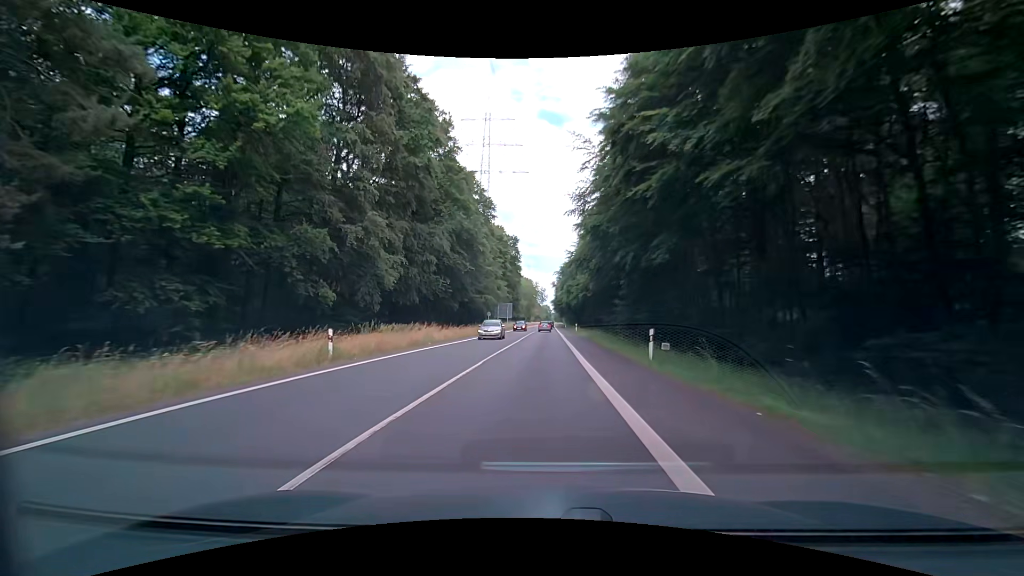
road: secondary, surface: asphalt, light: Day
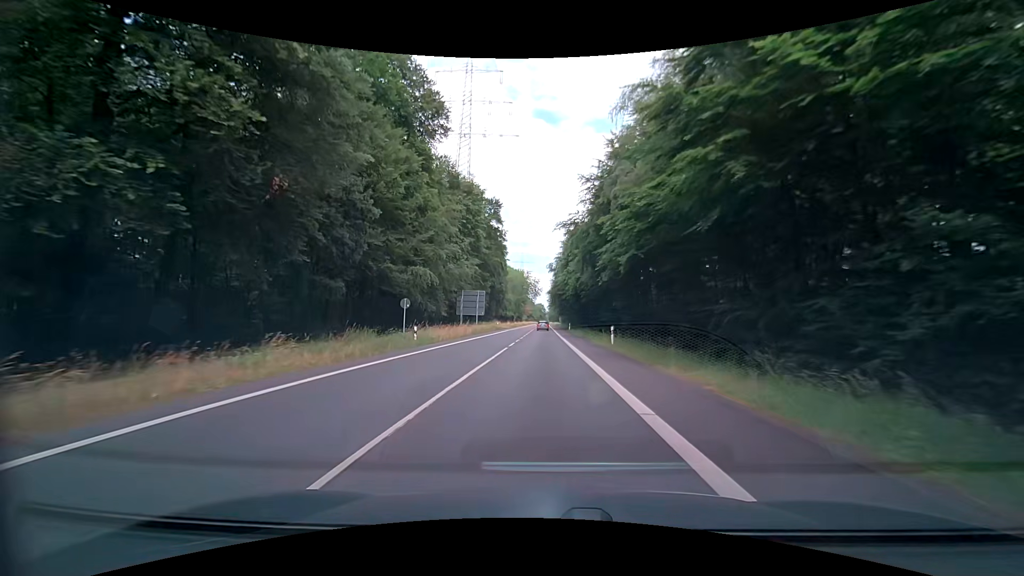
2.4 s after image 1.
(+0.4, +40.5) m; +1°
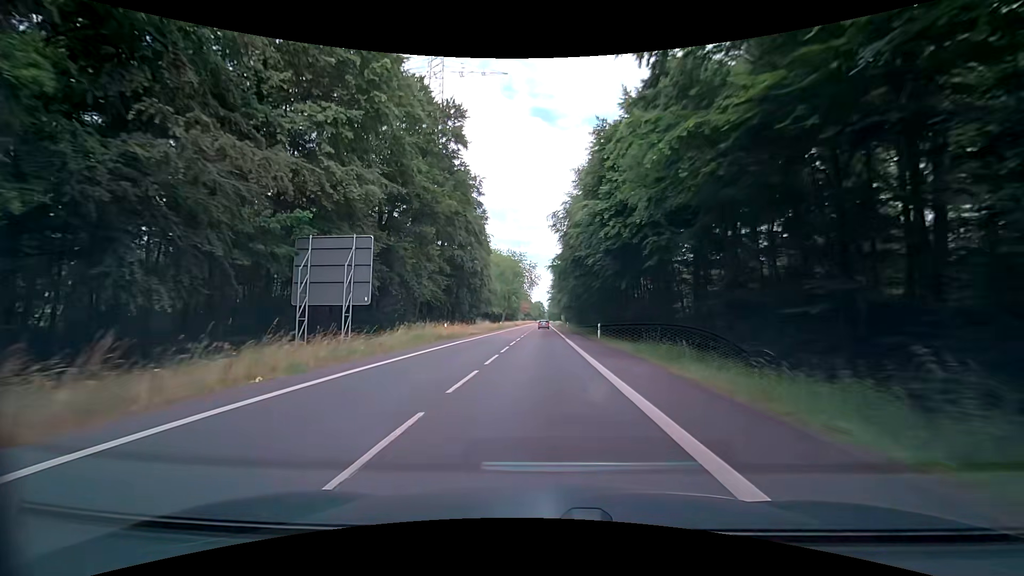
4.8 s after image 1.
(0.0, +42.0) m; 0°
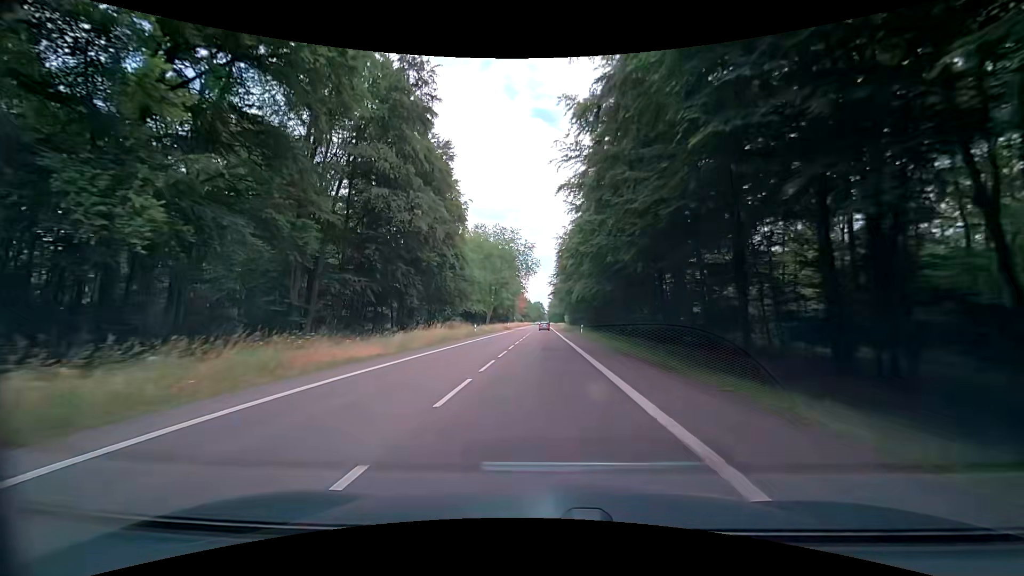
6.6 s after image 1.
(+0.1, +32.4) m; 0°
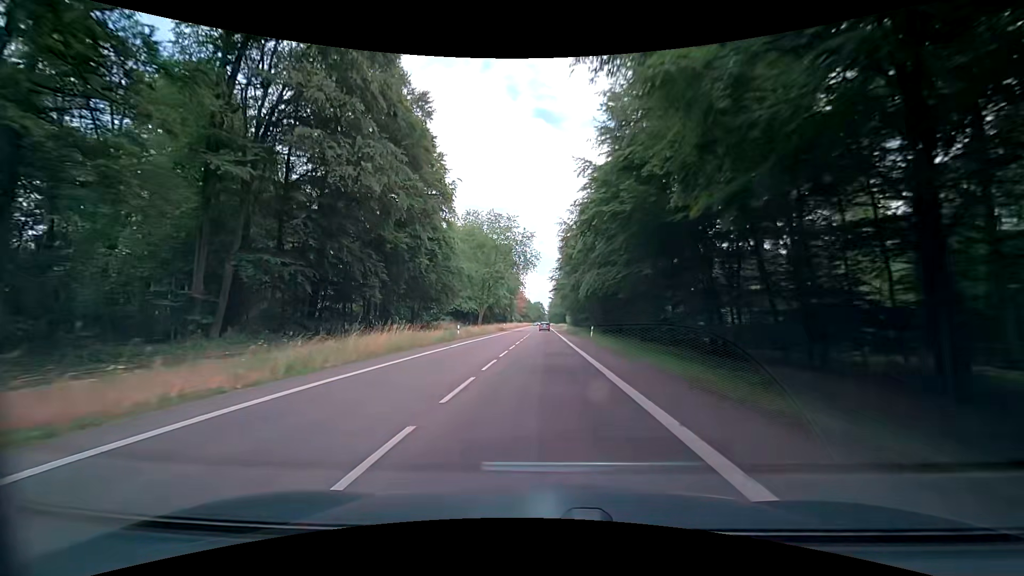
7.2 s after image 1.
(+0.2, +11.0) m; 0°
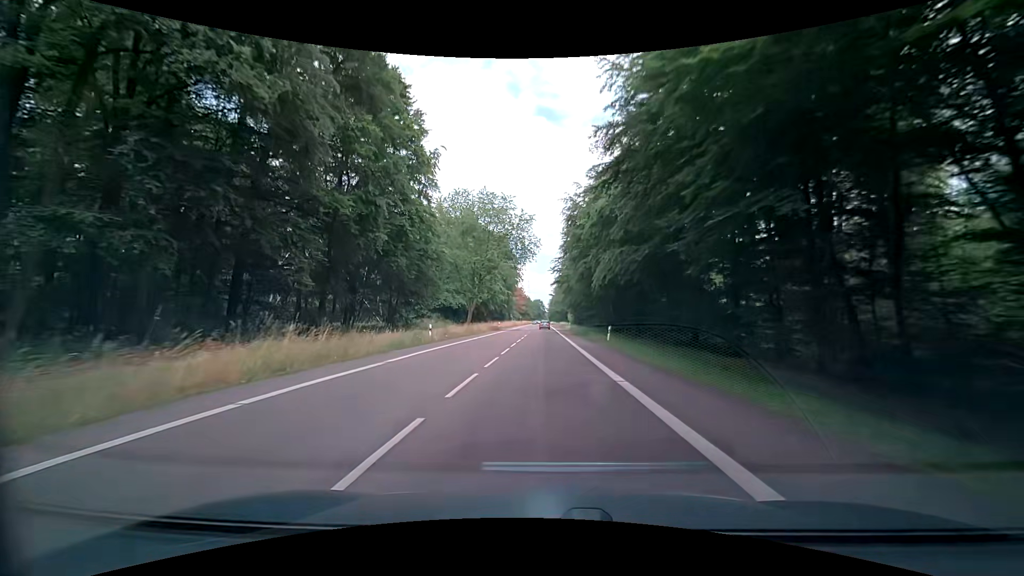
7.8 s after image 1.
(0.0, +11.0) m; 0°
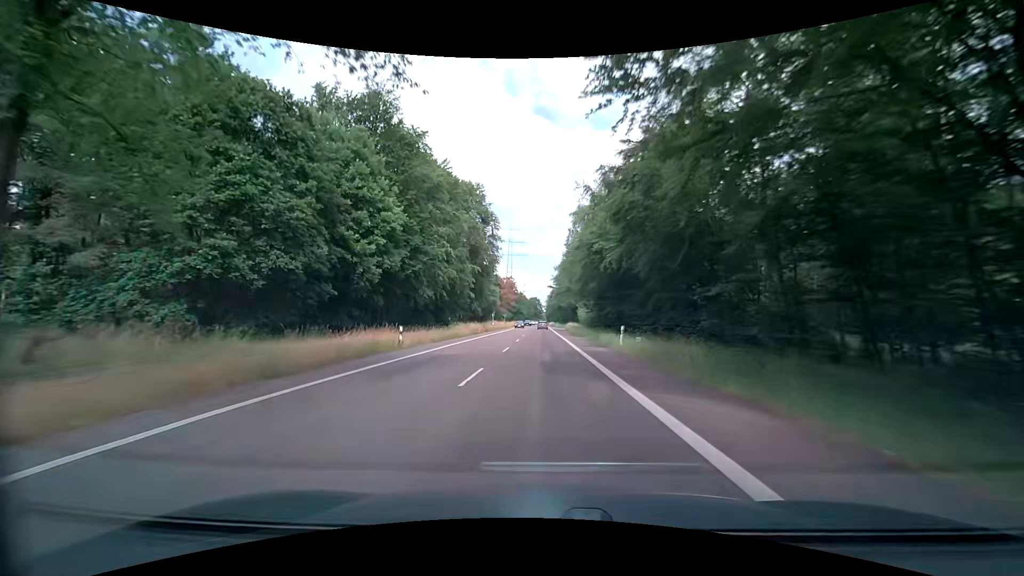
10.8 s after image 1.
(0.0, +56.3) m; 0°
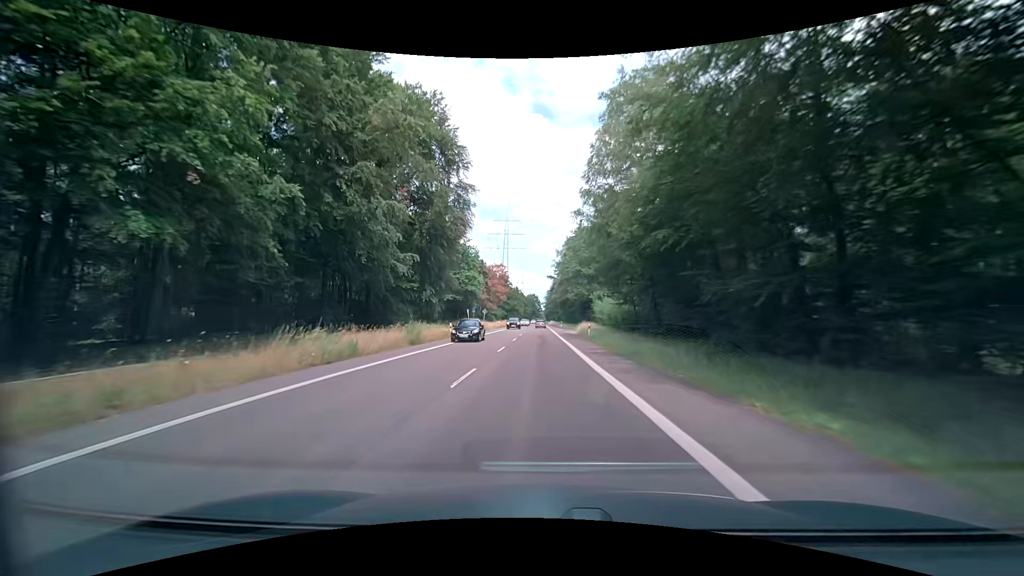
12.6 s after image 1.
(+0.2, +34.5) m; 0°
(0, +10) (0, +20) (0, +30) (0, +40) (0, +50) (0, +60) (0, +70) (0, +80) (0, +90) (0, +100) m
